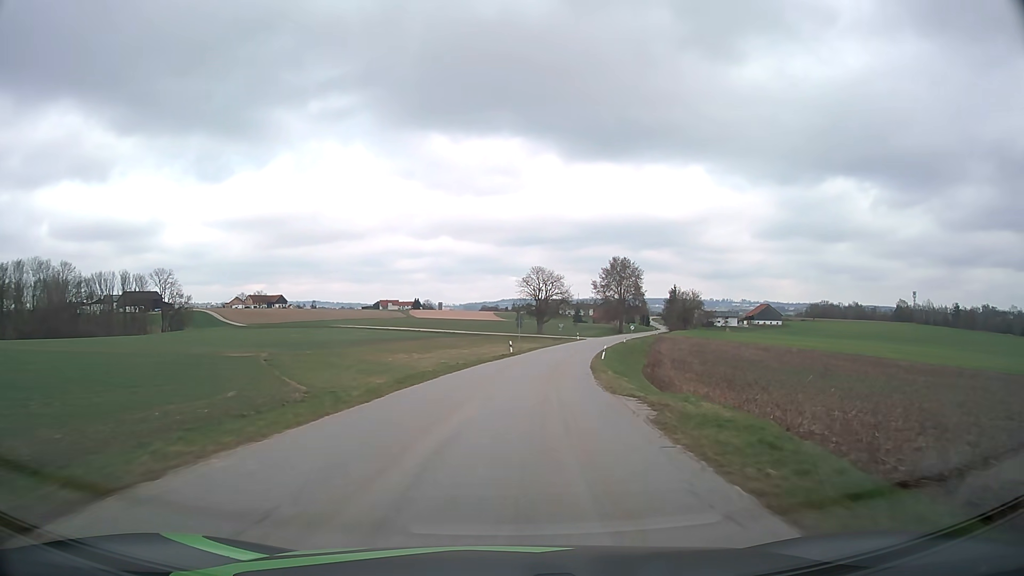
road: tertiary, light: Day
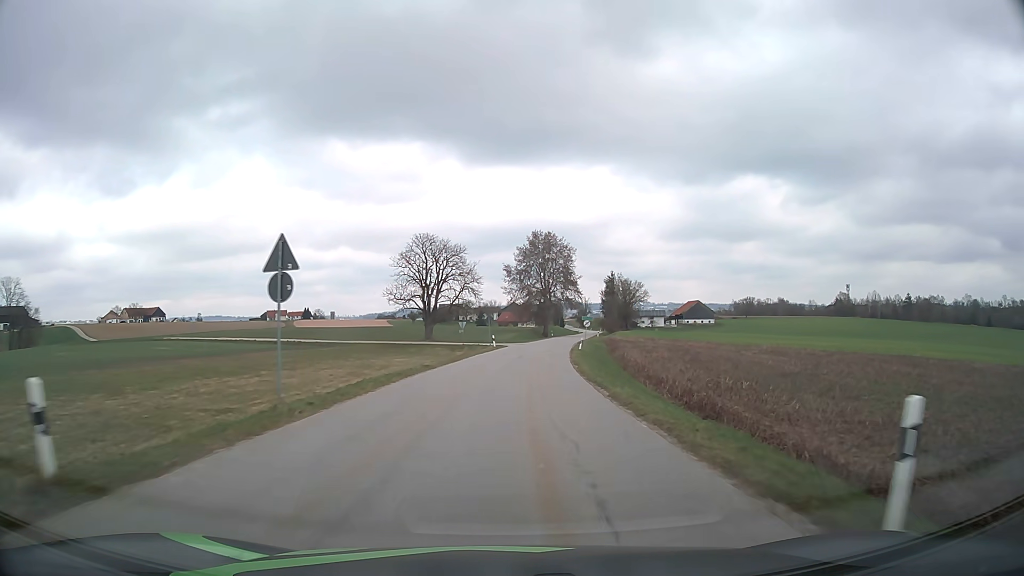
(+3.4, +45.0) m; +8°
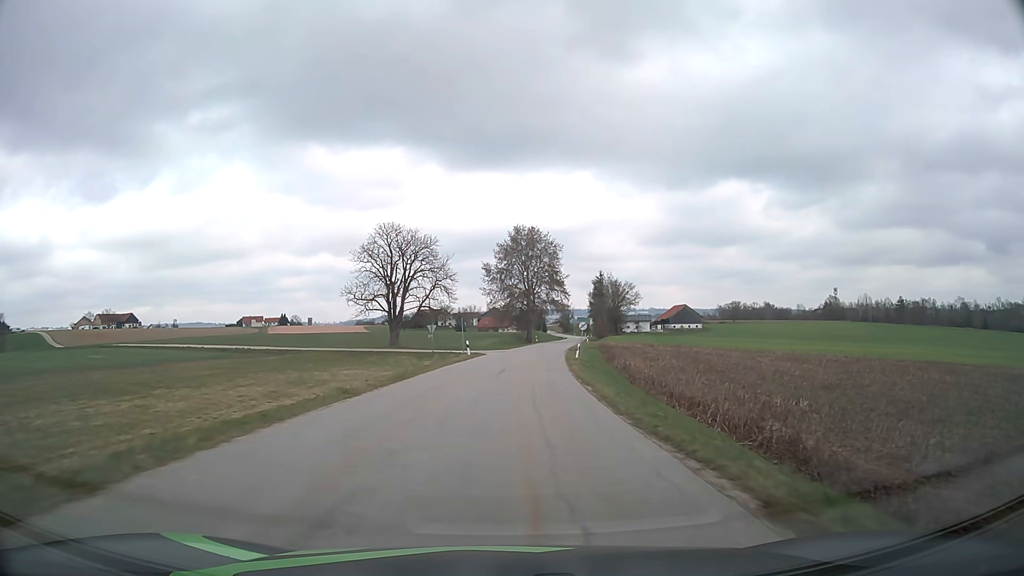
(+0.2, +11.2) m; +2°
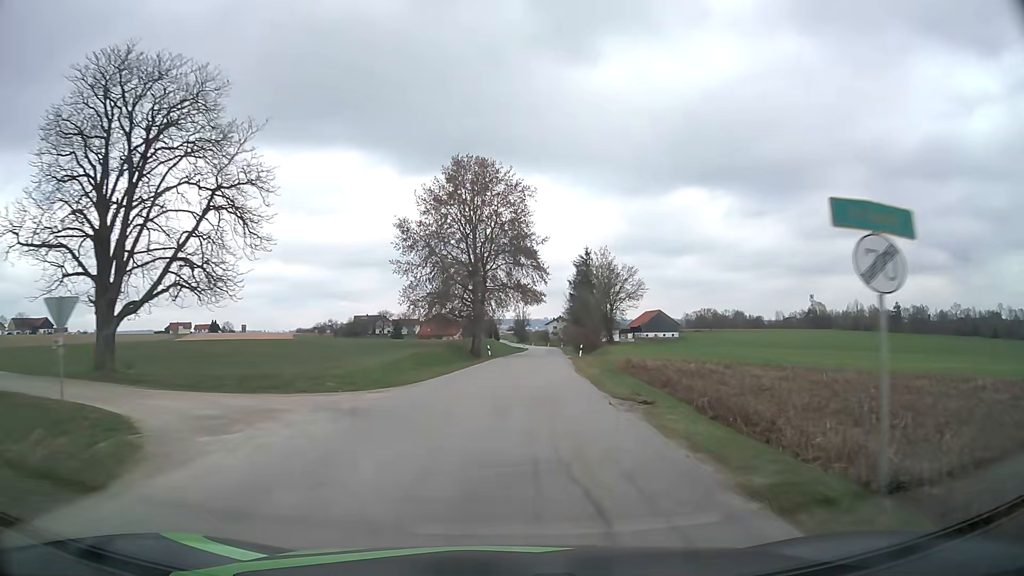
(+1.6, +44.4) m; +4°
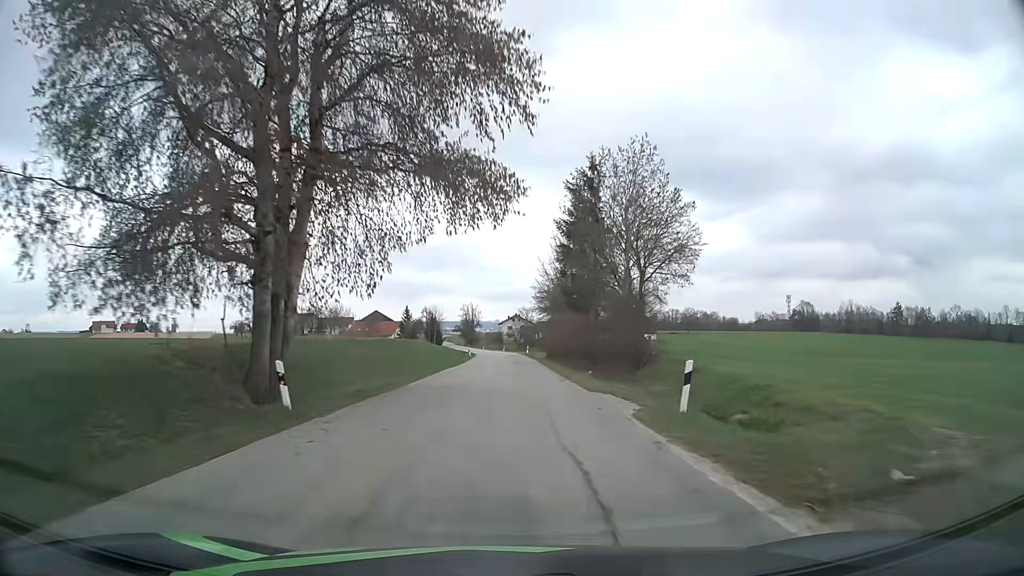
(+1.8, +43.8) m; +4°
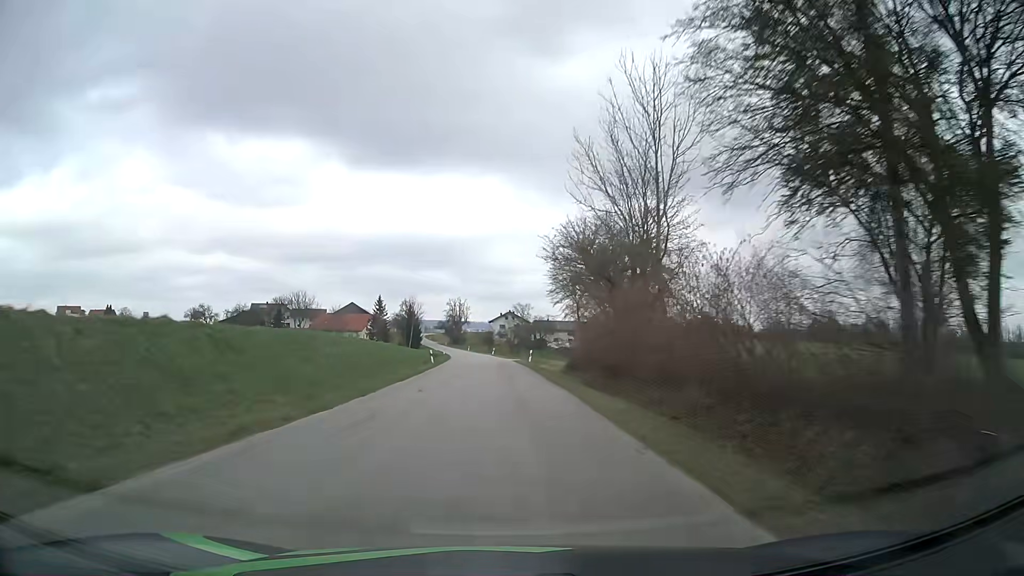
(+0.1, +33.3) m; 0°
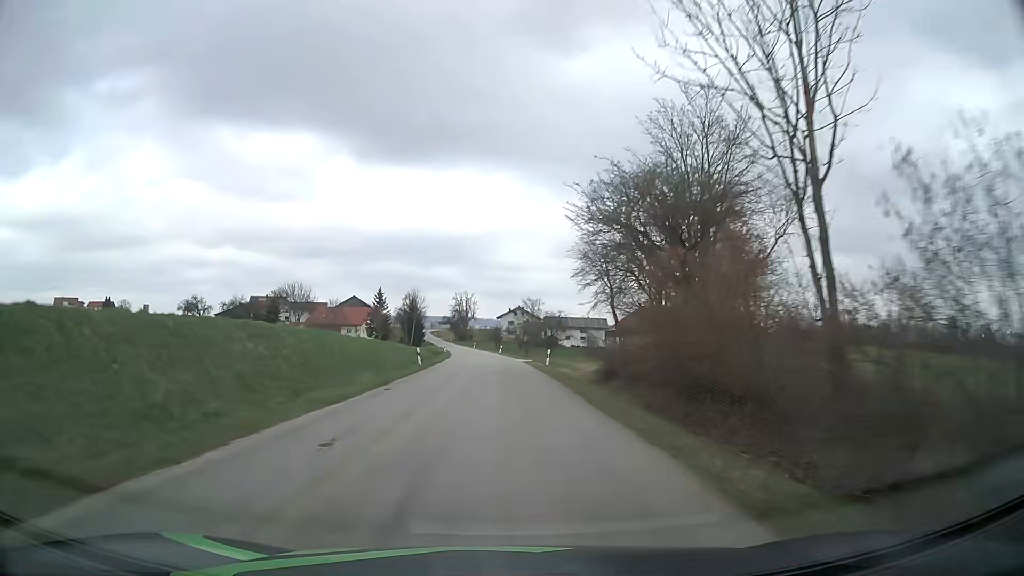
(-0.1, +11.3) m; 0°
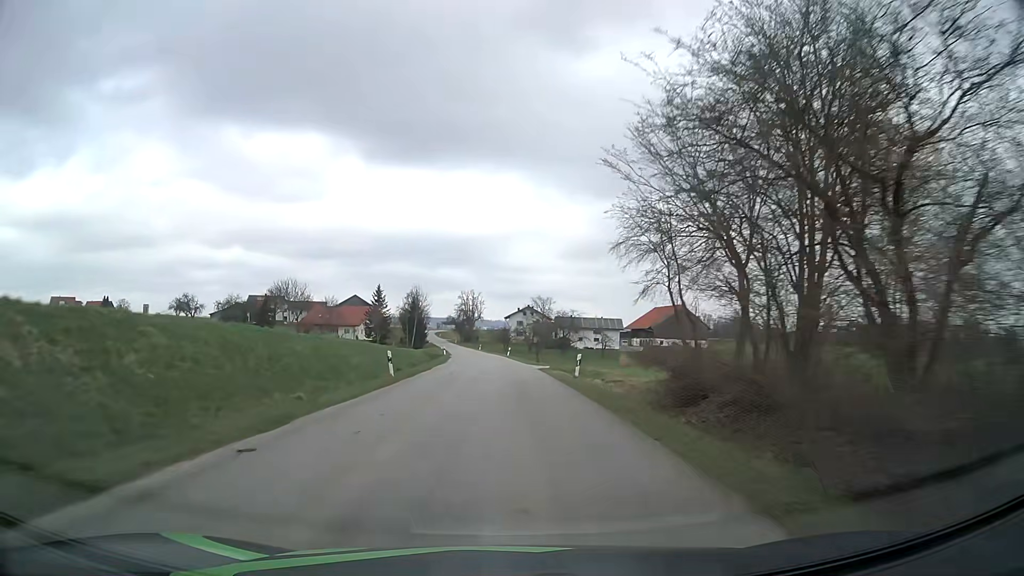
(-0.1, +11.4) m; -1°
(0, +10) (0, +20) (0, +30) (-1, +40) (-1, +50) (-2, +60) (-3, +70) (-3, +80) (-4, +90) (-6, +100) m
